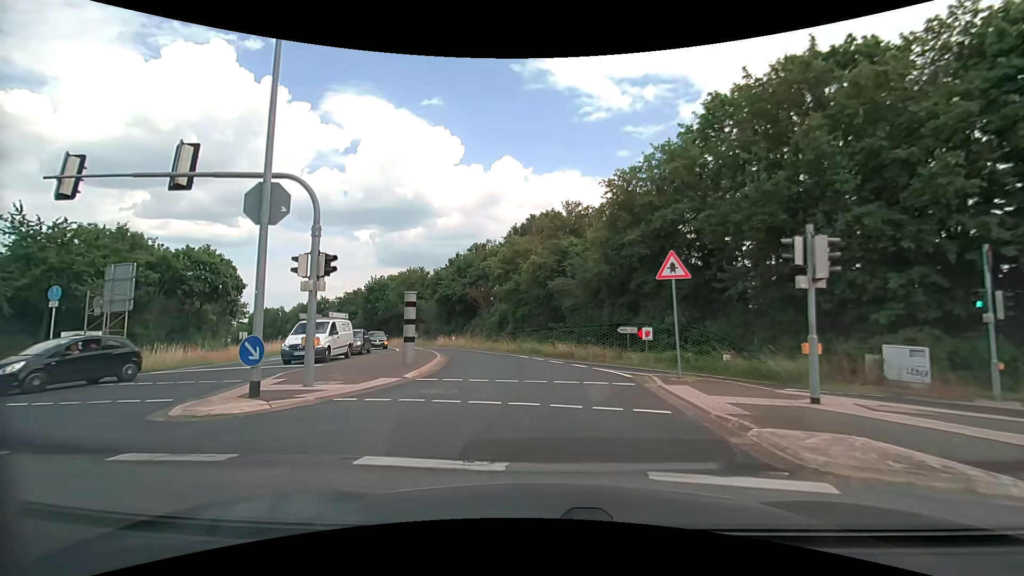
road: secondary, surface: asphalt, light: Day
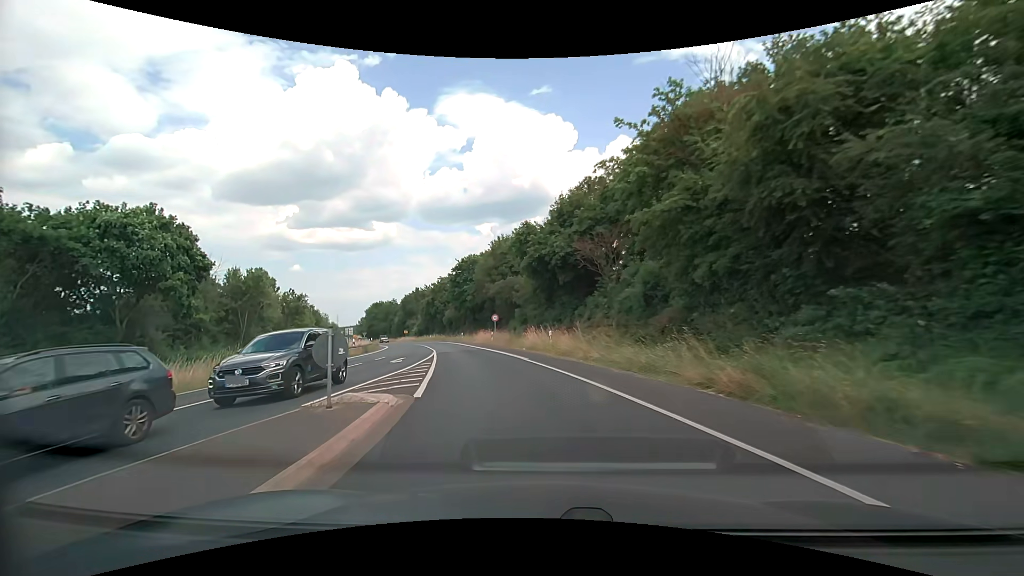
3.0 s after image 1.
(-2.6, +25.9) m; -13°
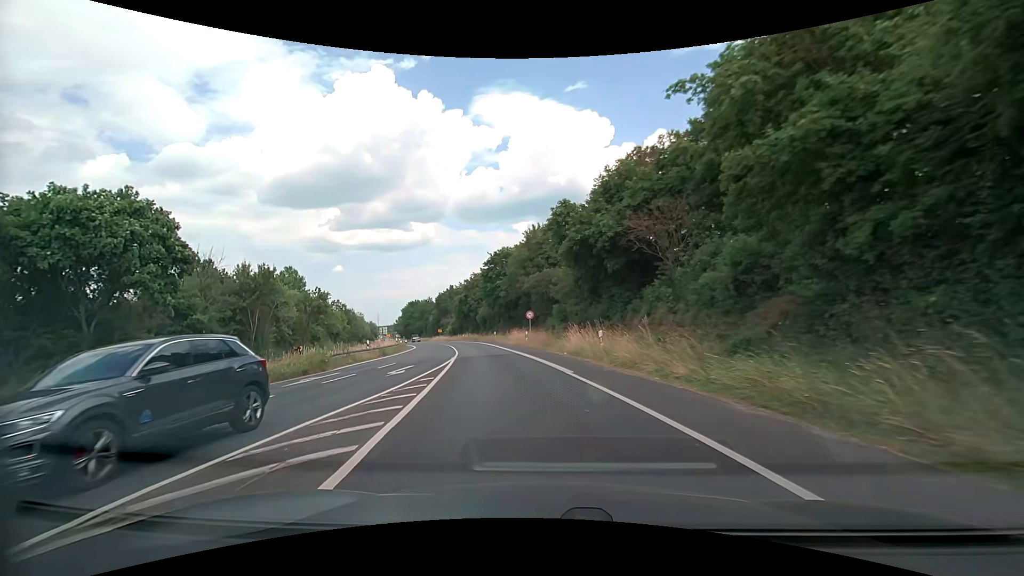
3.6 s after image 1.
(-0.2, +6.2) m; -4°
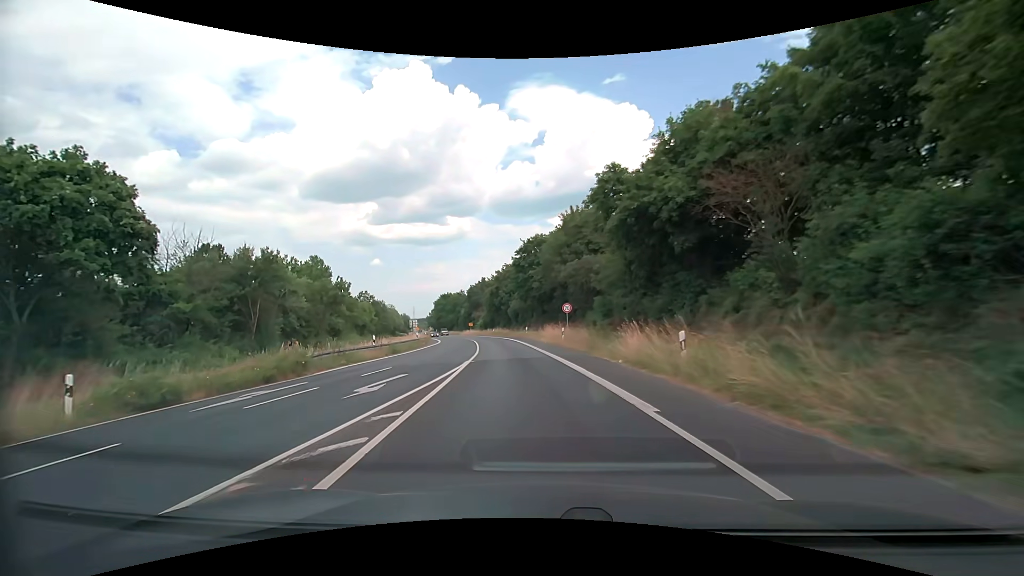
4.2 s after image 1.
(-0.3, +6.4) m; -4°
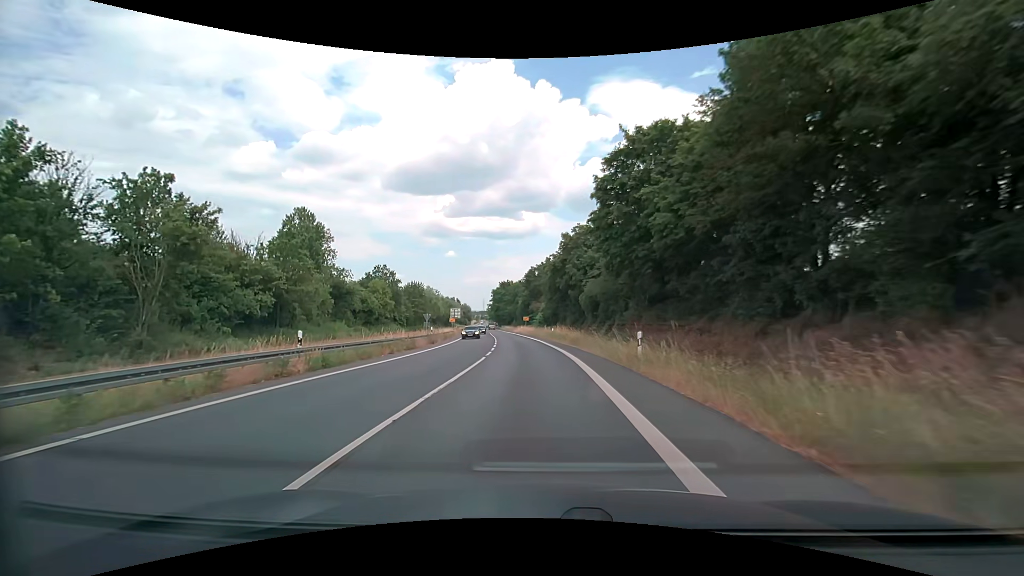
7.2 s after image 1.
(-2.7, +35.6) m; -9°
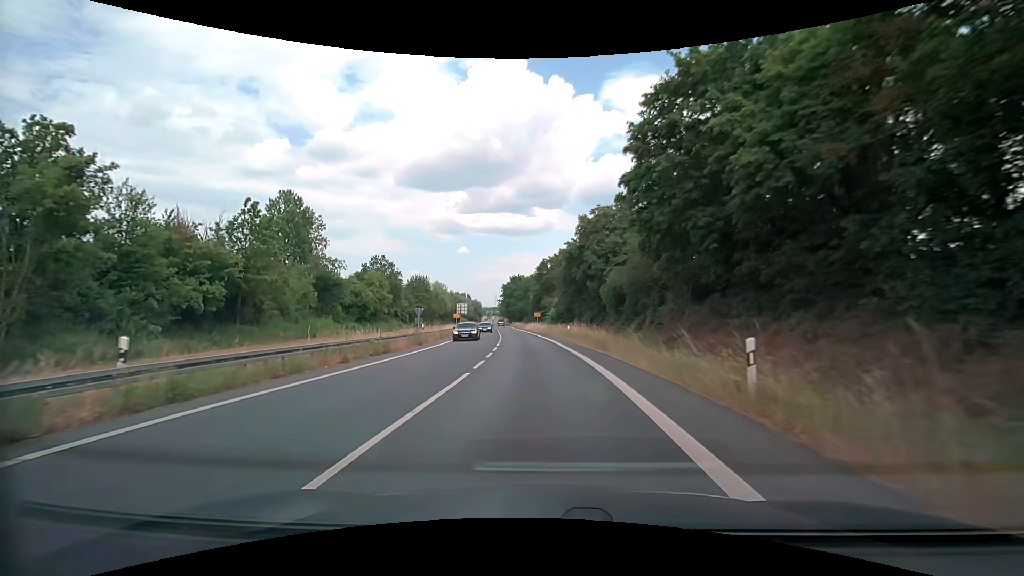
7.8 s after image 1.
(-0.1, +7.8) m; -1°
(0, +10) (0, +20) (-1, +30) (-2, +40) (-3, +50) (-4, +60) (-5, +70) (-6, +80) (-7, +90) (-8, +100) m
